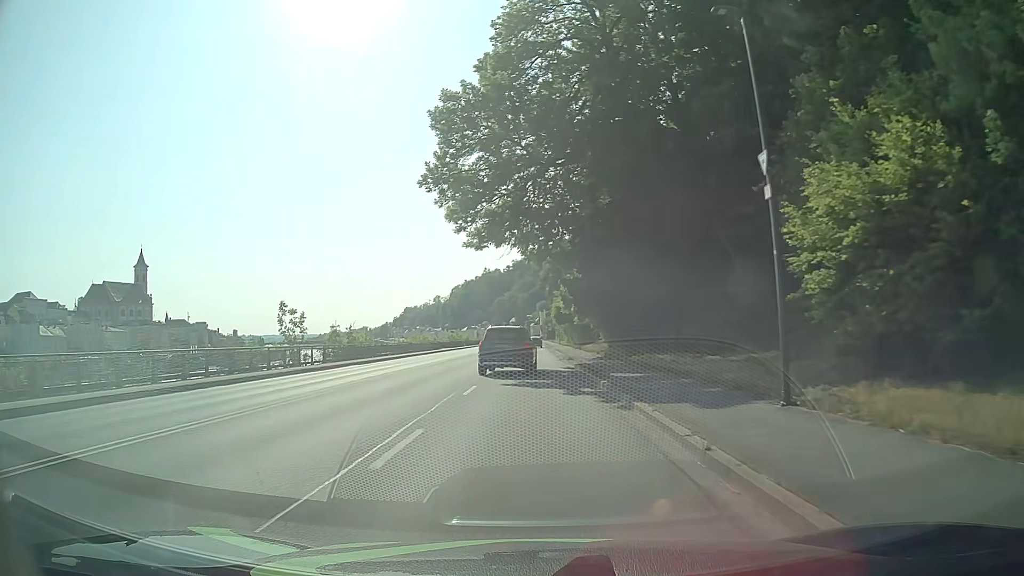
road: primary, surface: asphalt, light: Day
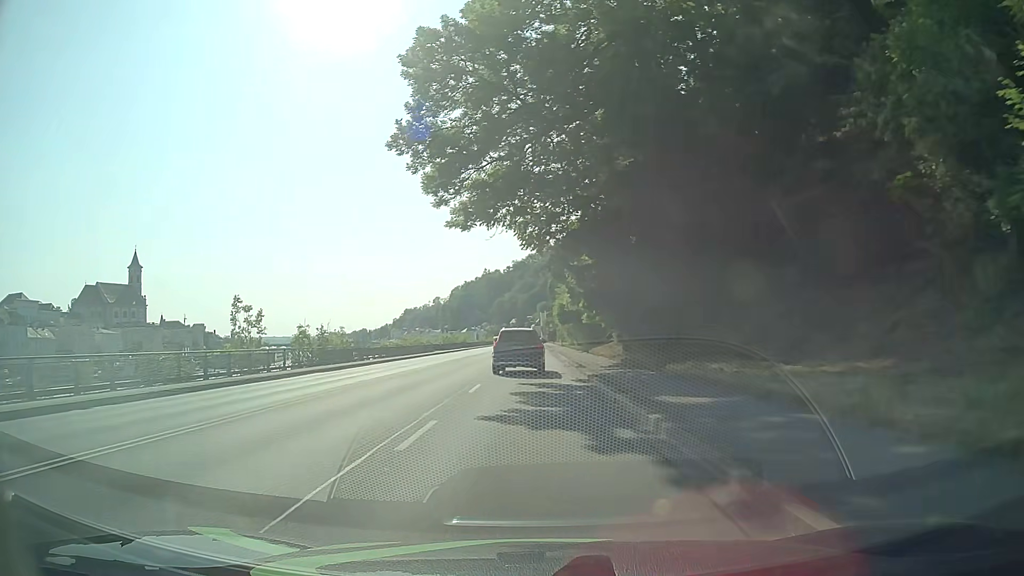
(0.0, +7.6) m; 0°
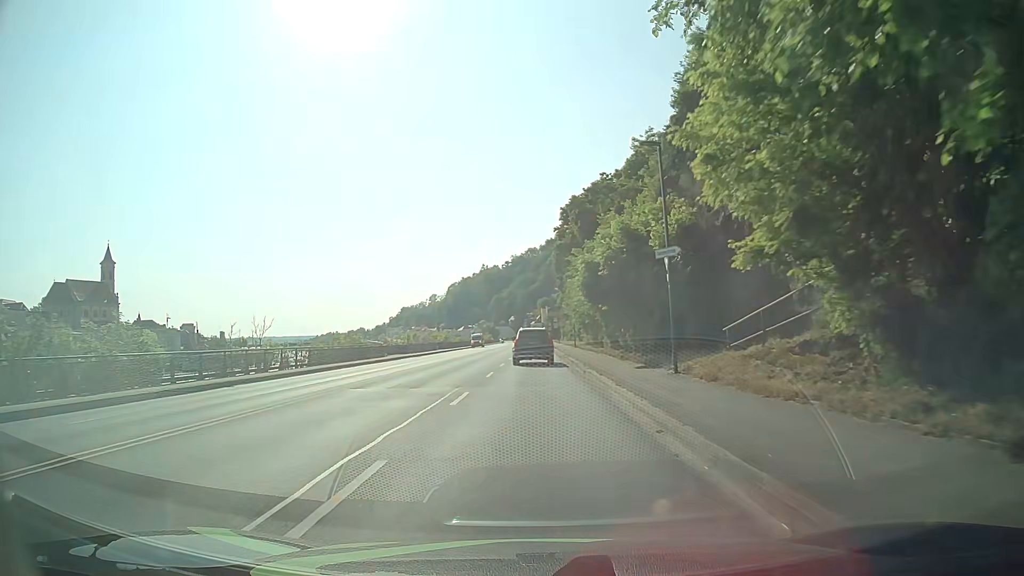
(0.0, +30.6) m; 0°
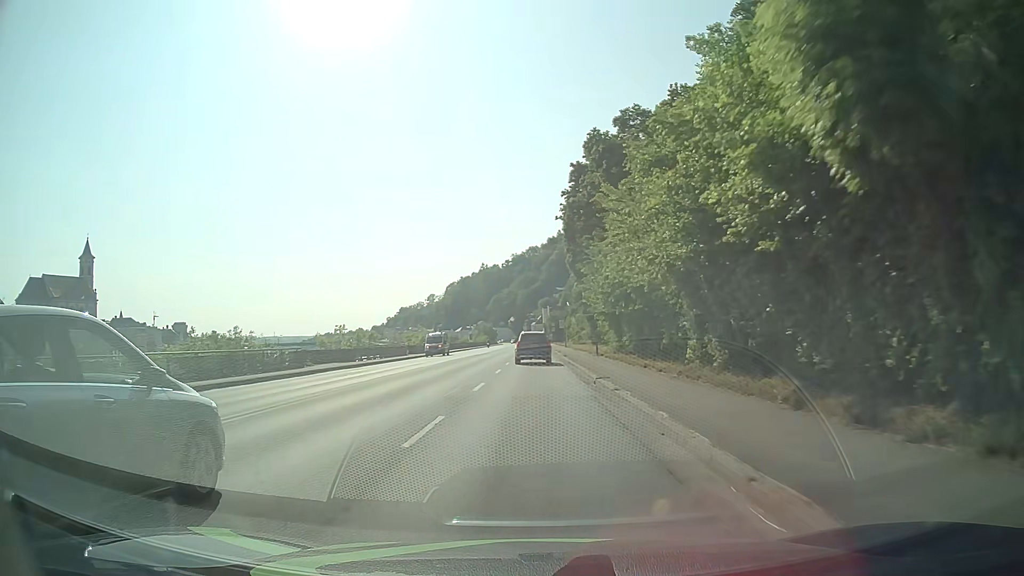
(0.0, +22.9) m; 0°
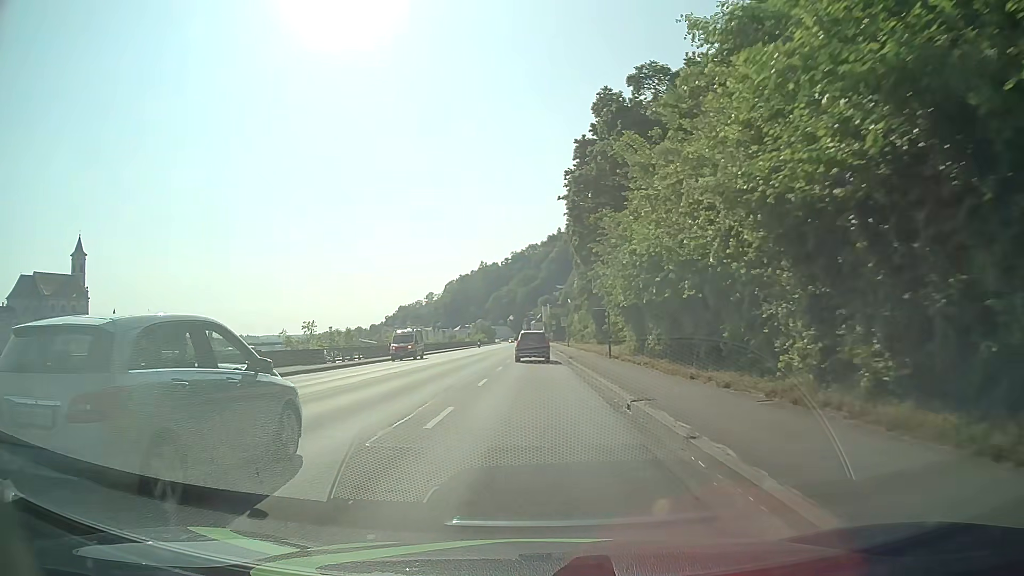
(0.0, +7.6) m; 0°
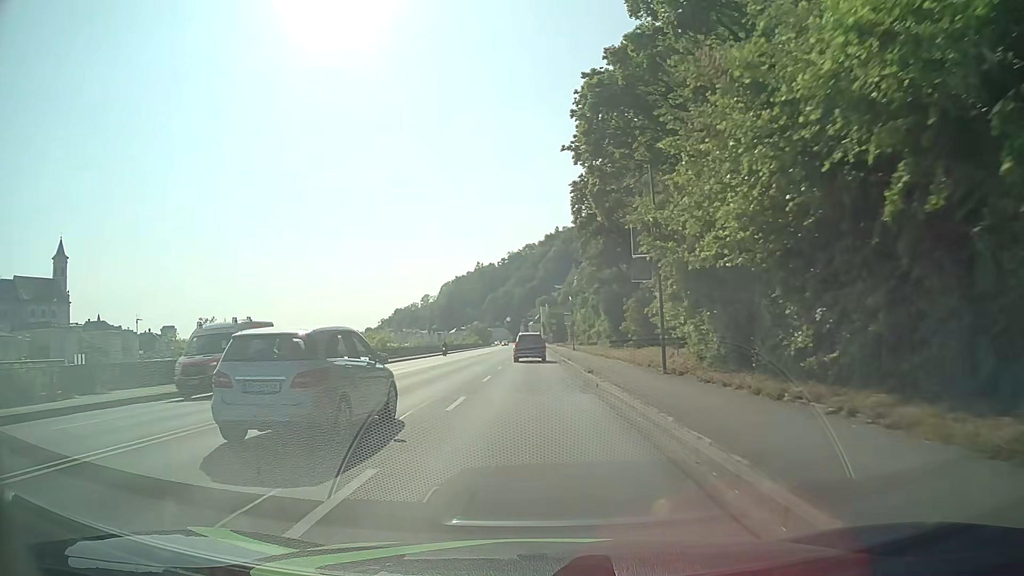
(+0.1, +15.3) m; 0°
